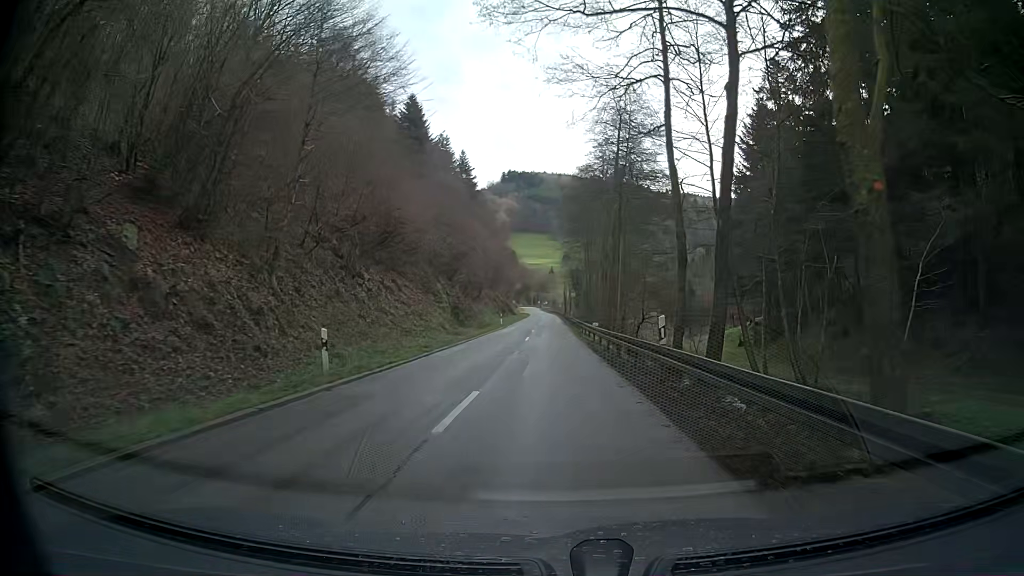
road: tertiary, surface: asphalt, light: Day
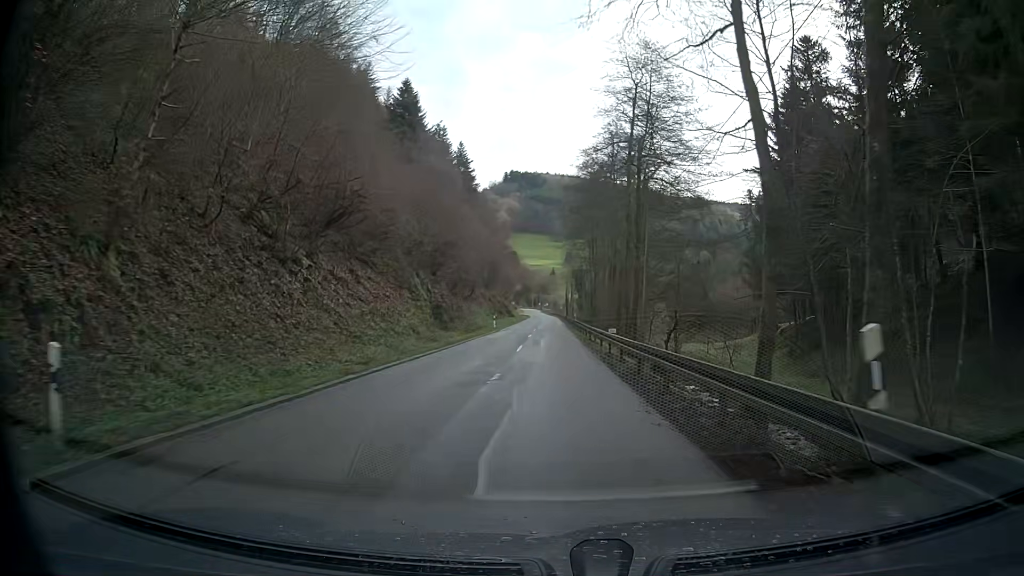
(0.0, +8.7) m; 0°
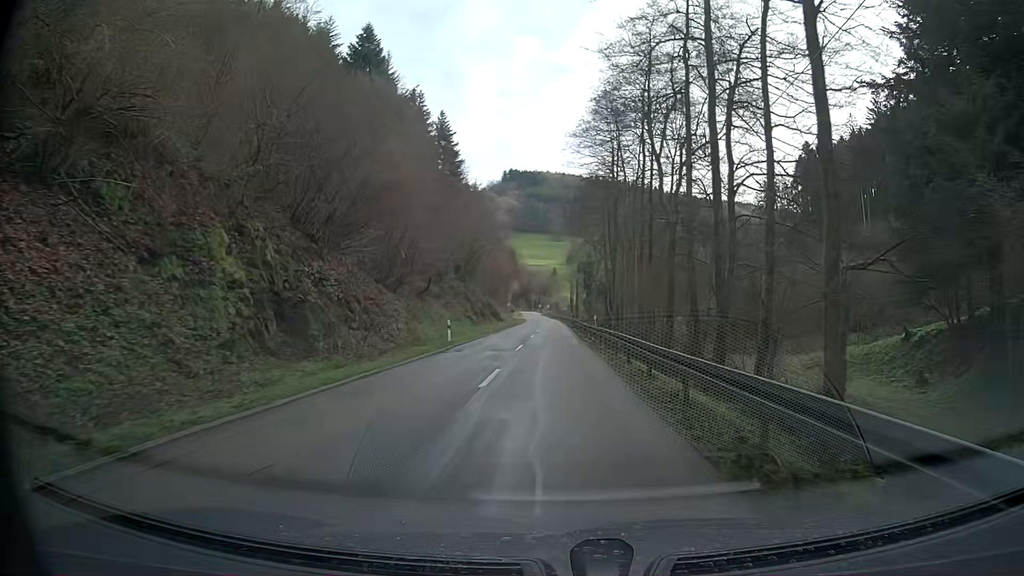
(-0.3, +25.9) m; -1°
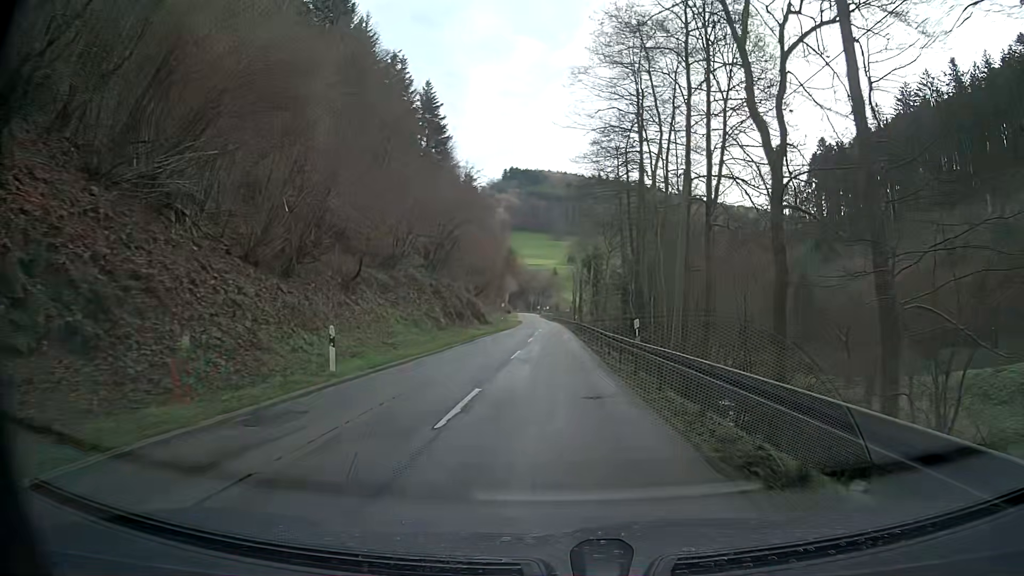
(-0.2, +17.1) m; -1°
